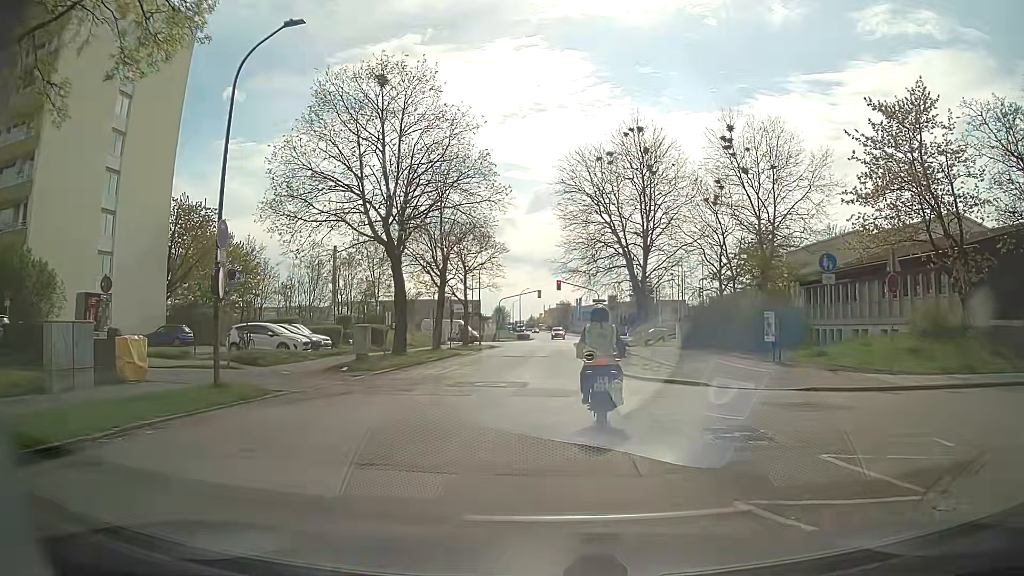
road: residential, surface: asphalt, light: Day
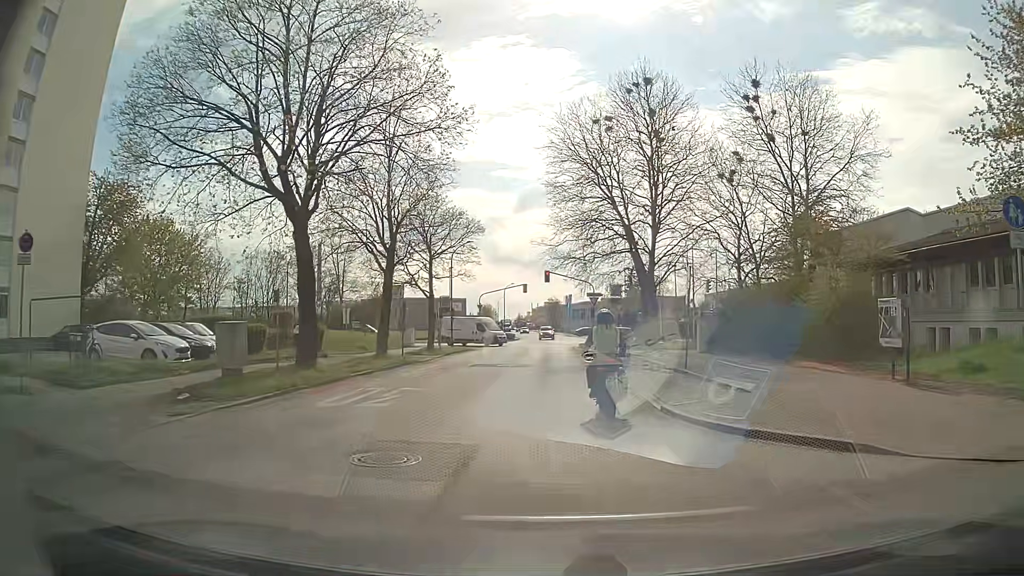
(-0.2, +10.0) m; -1°
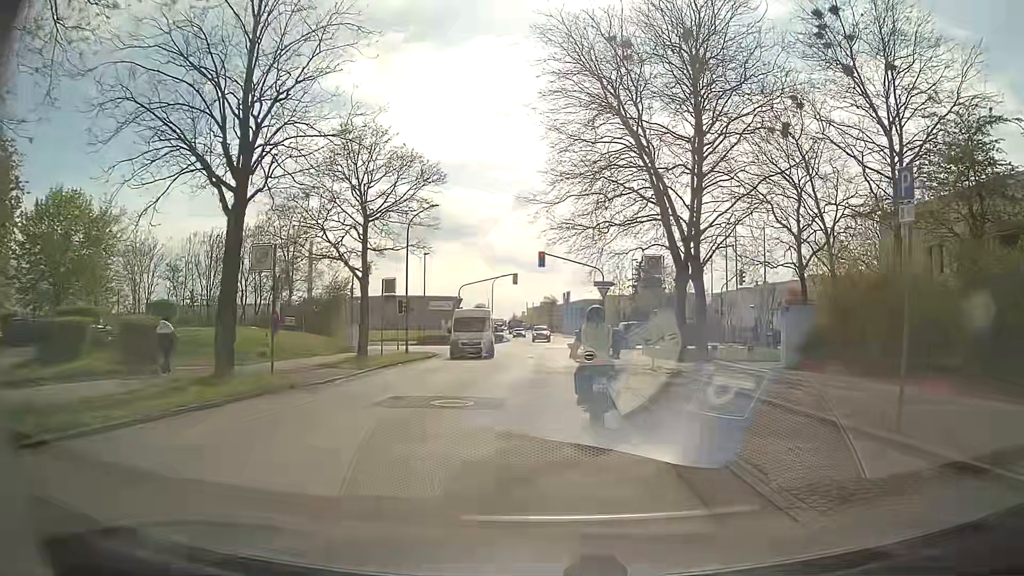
(+0.2, +13.7) m; +1°
